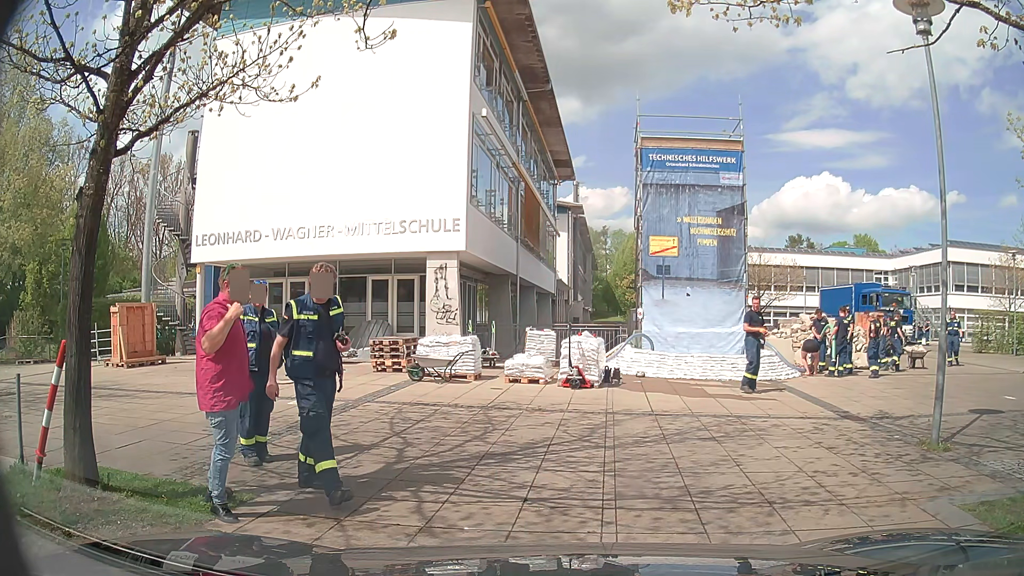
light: Day
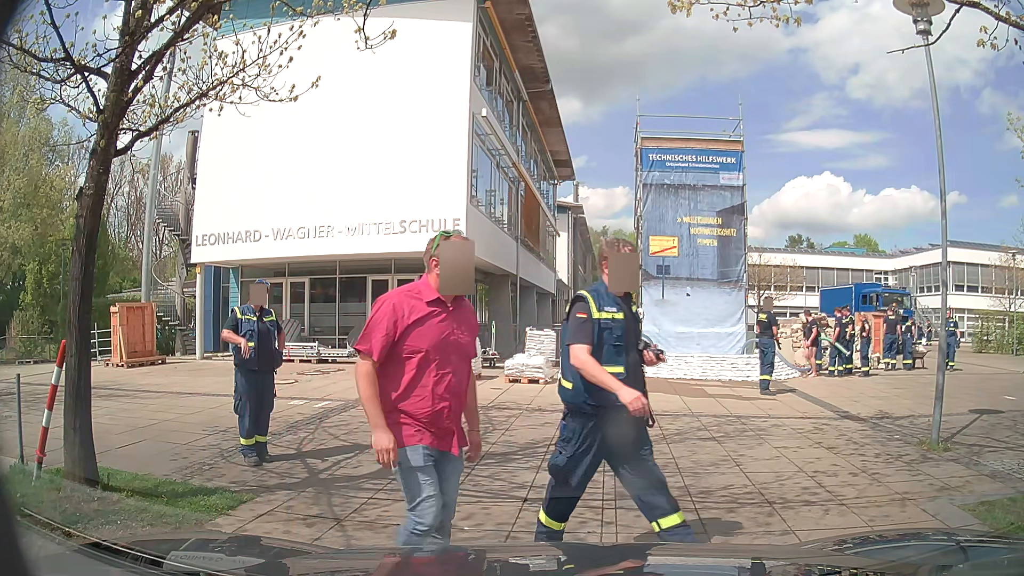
(0.0, 0.0) m; 0°
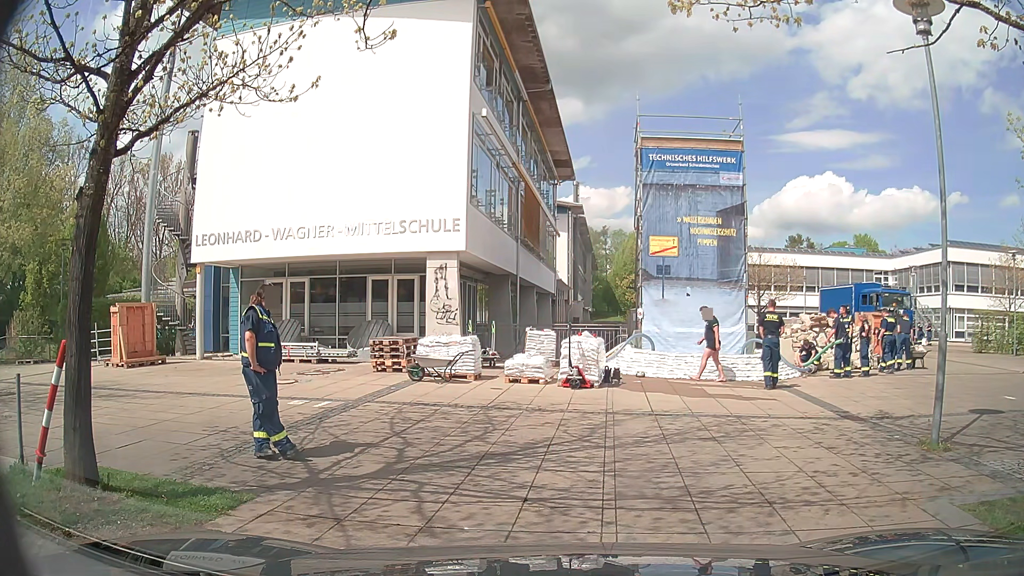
(0.0, 0.0) m; 0°
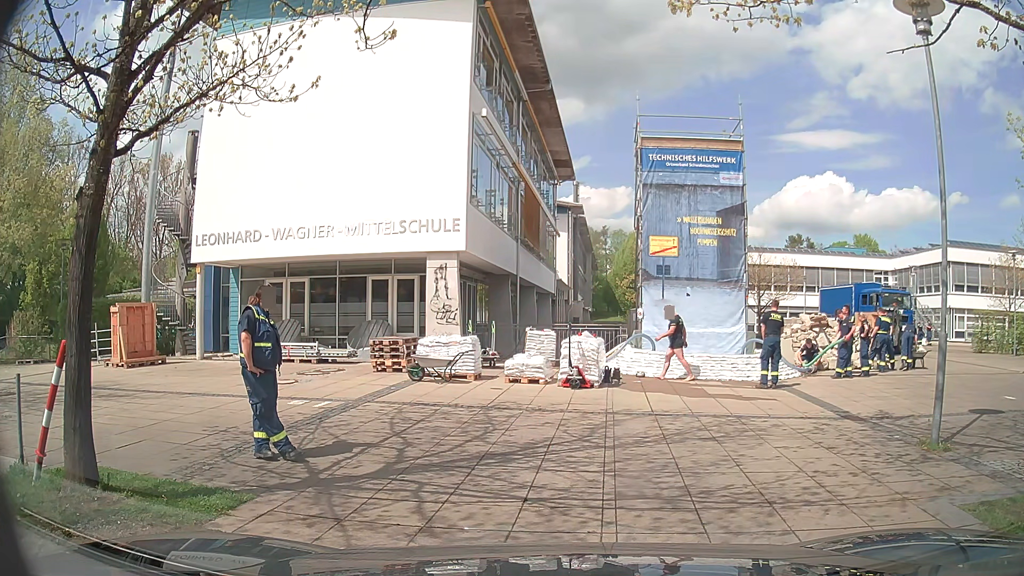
(0.0, 0.0) m; 0°
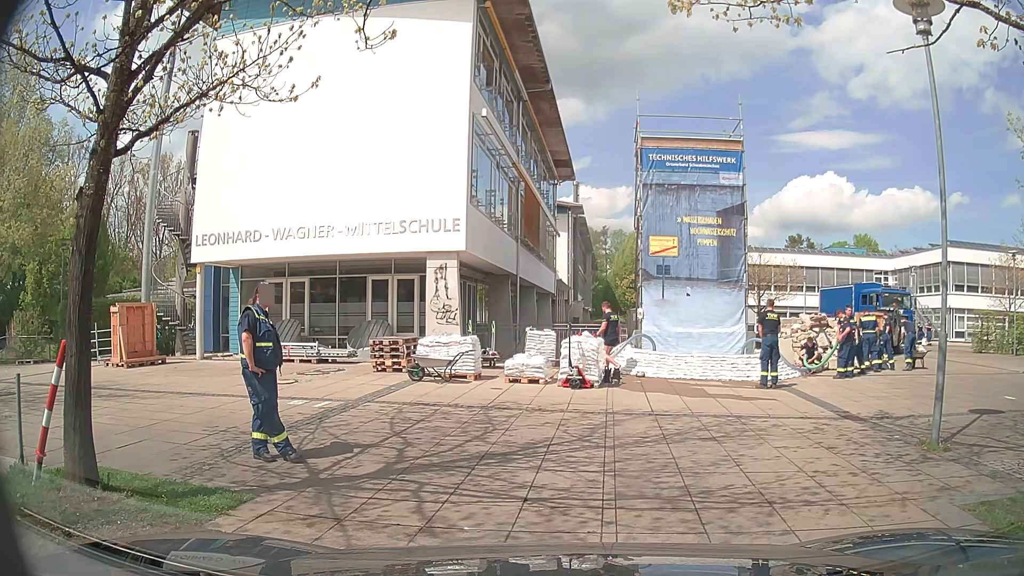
(0.0, 0.0) m; 0°
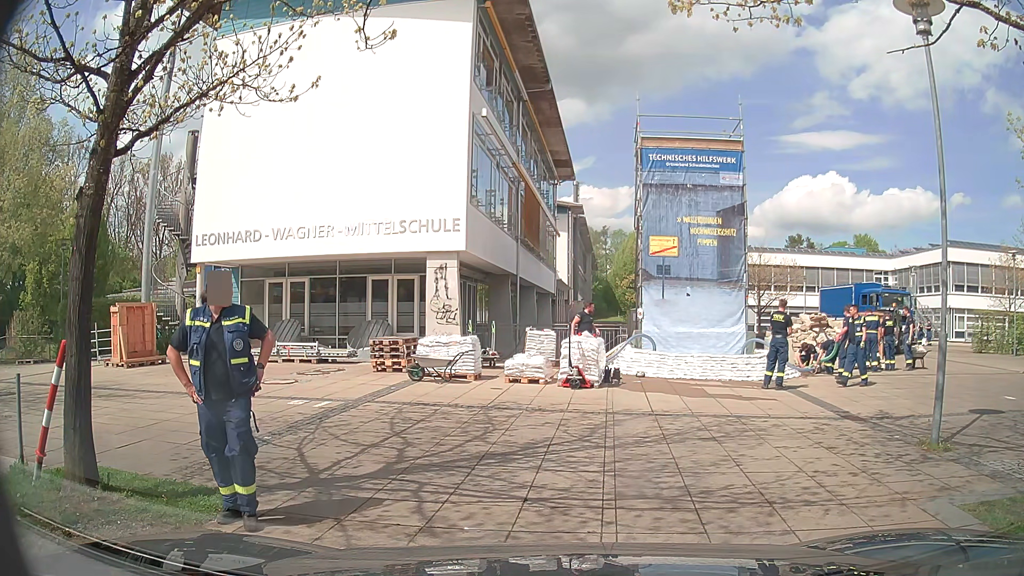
(0.0, 0.0) m; 0°
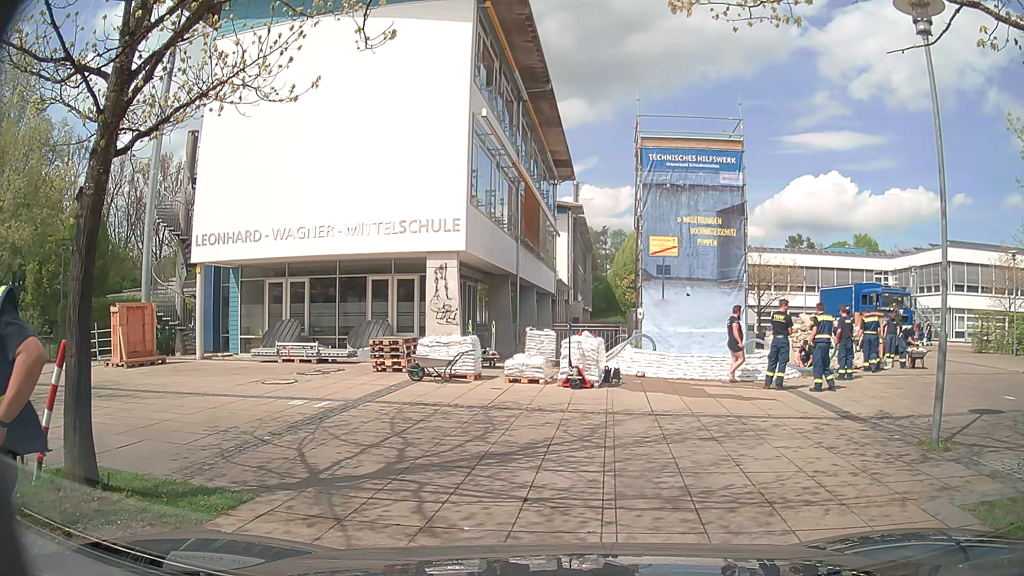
(0.0, 0.0) m; 0°
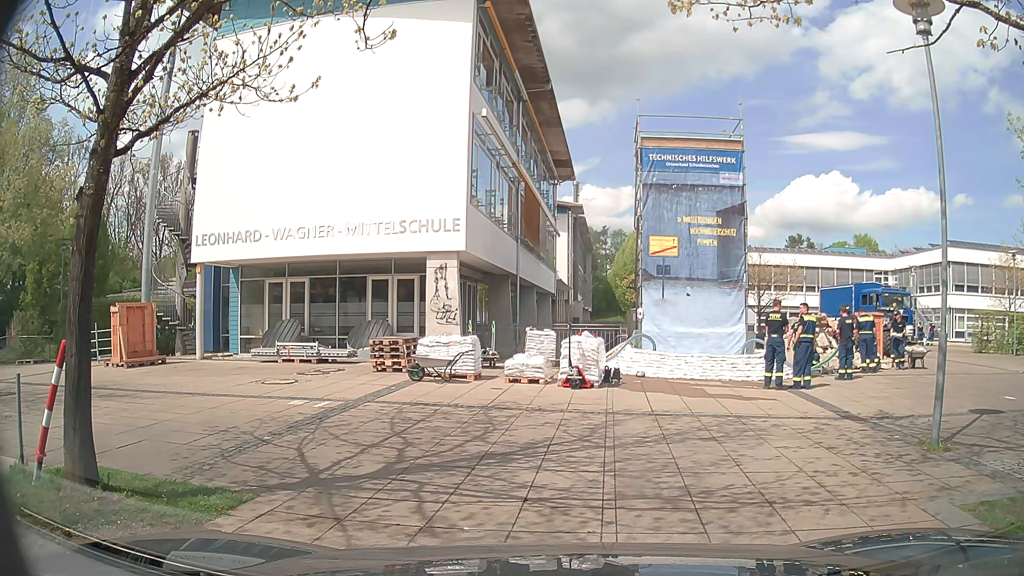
(0.0, 0.0) m; 0°
